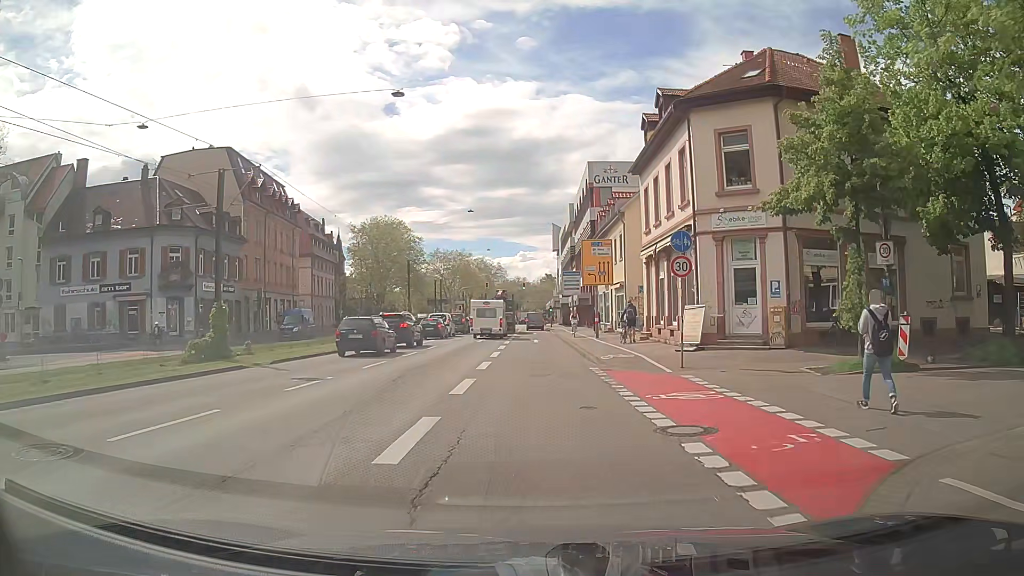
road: primary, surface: asphalt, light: Day
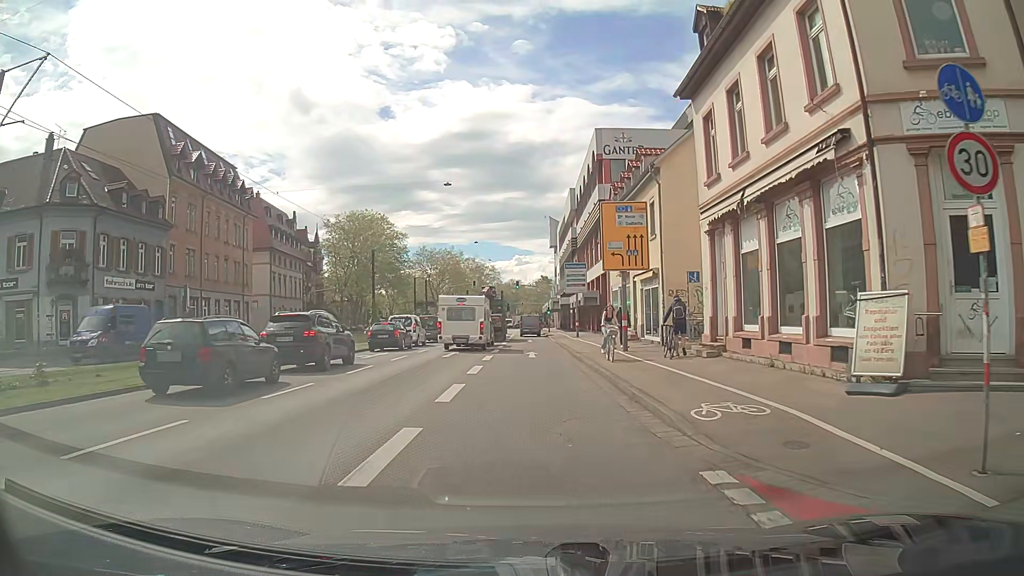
(+0.1, +12.8) m; 0°
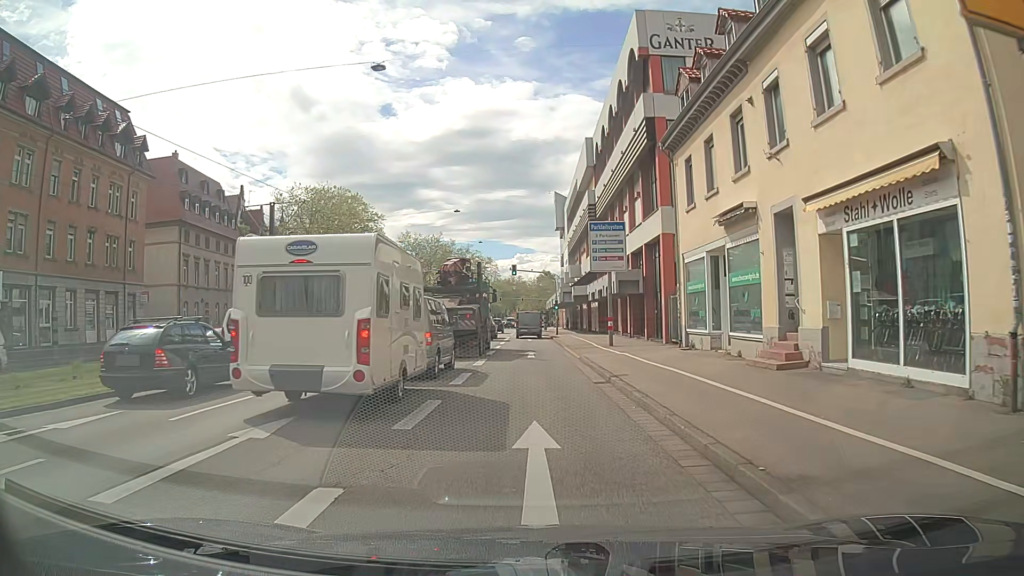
(0.0, +21.3) m; -1°
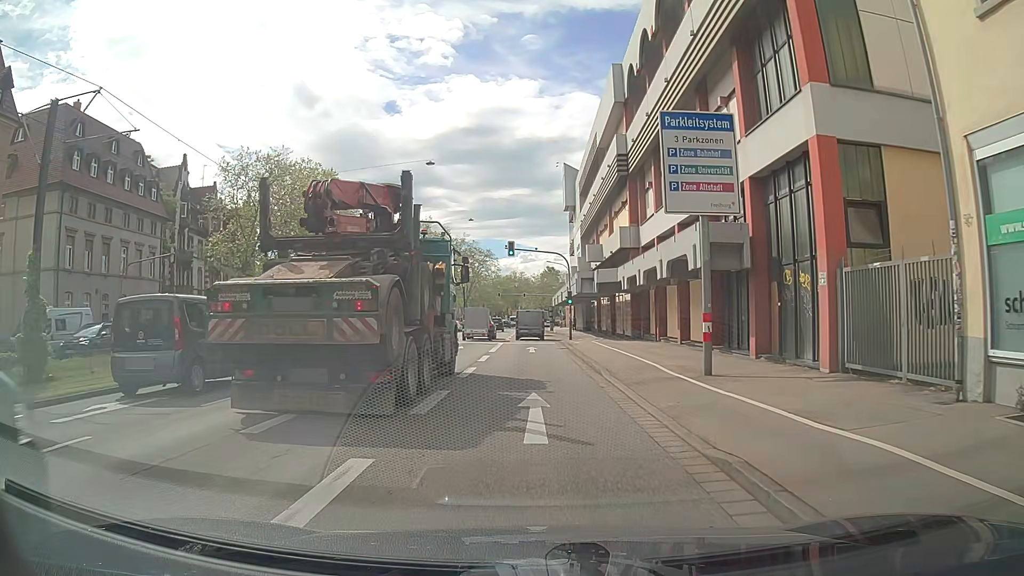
(+0.1, +17.1) m; +1°
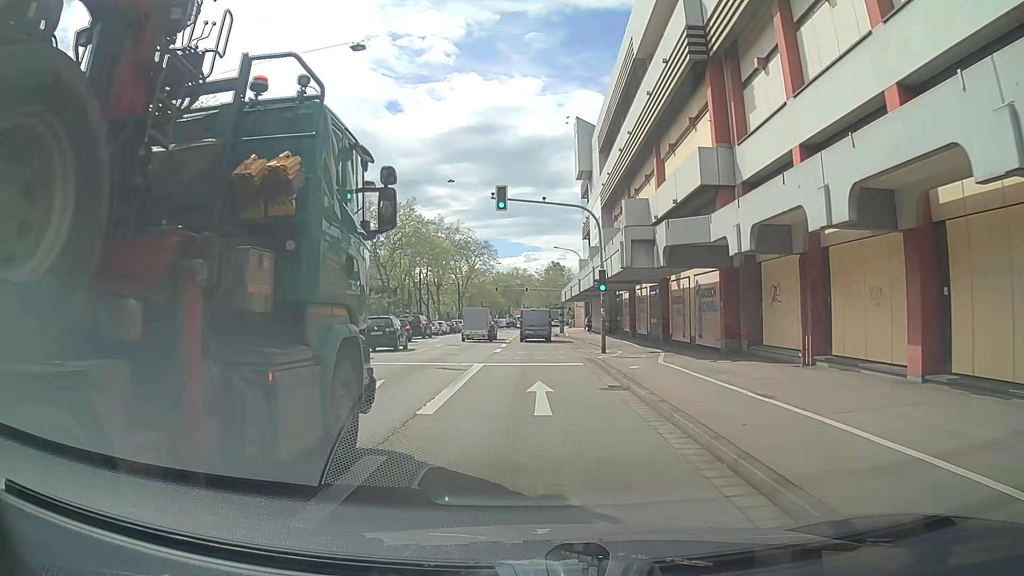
(-0.1, +18.1) m; -1°
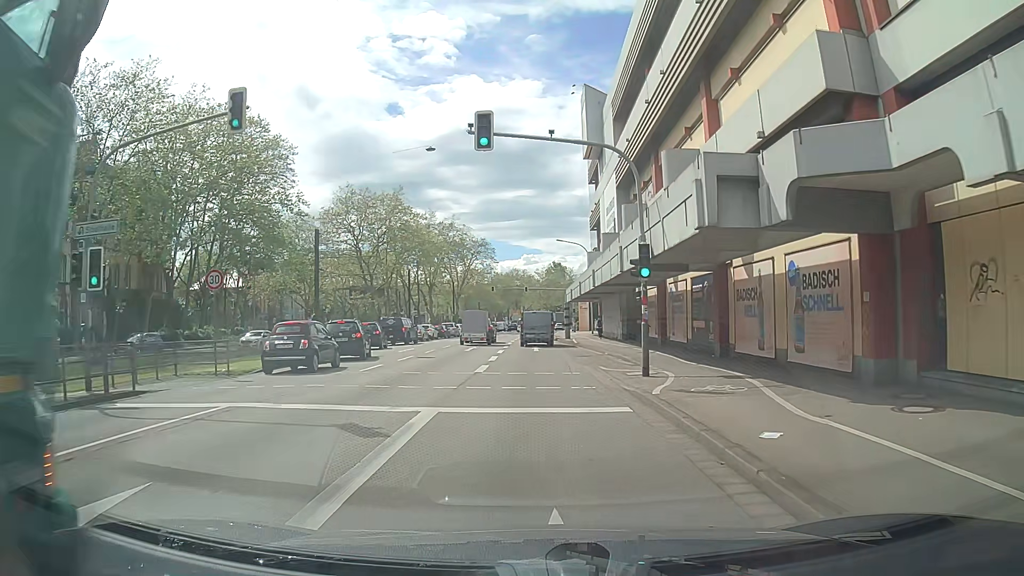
(0.0, +9.5) m; -1°
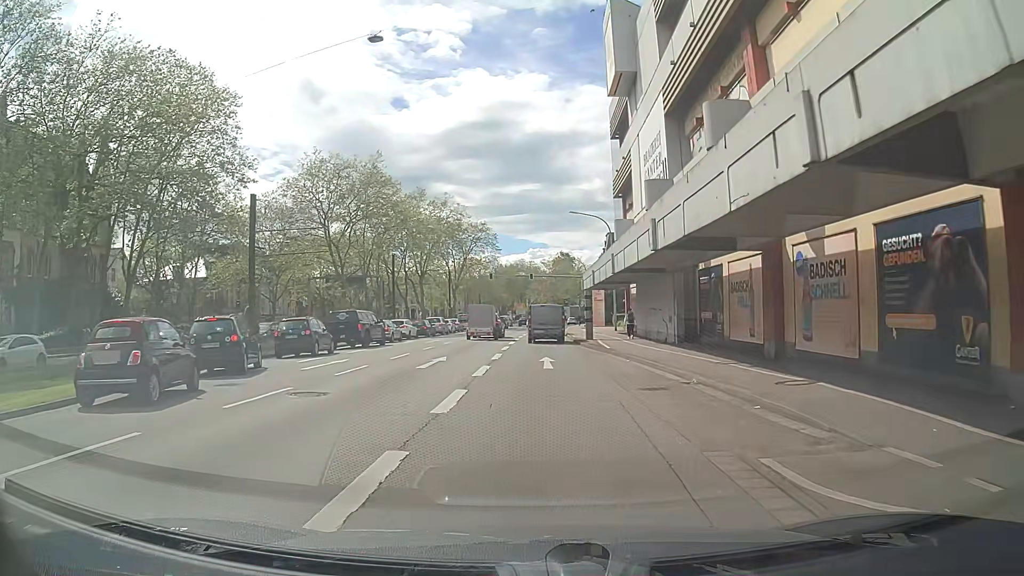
(+0.2, +14.7) m; 0°
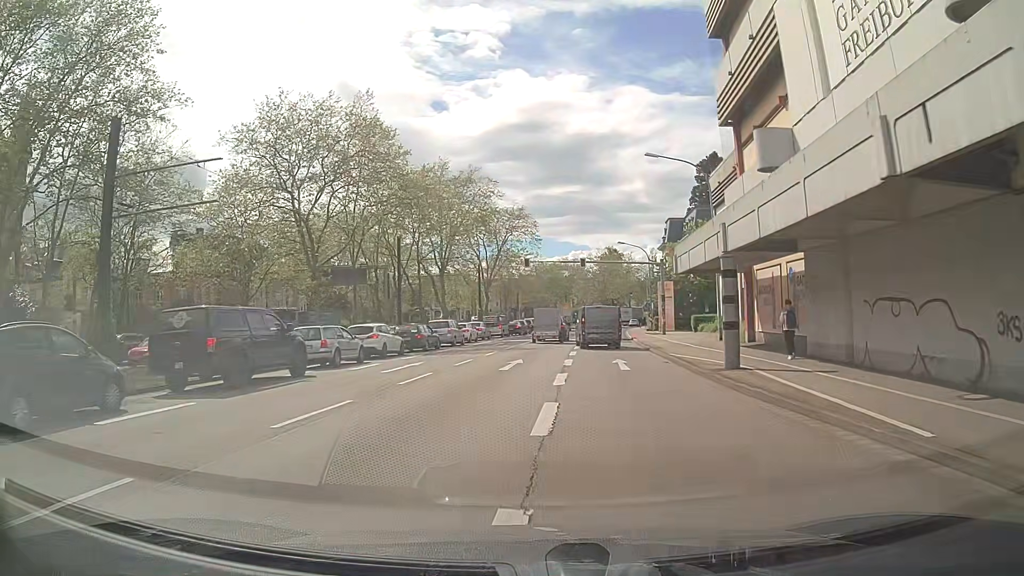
(-0.6, +19.8) m; -3°
(0, +10) (0, +20) (0, +30) (+1, +40) (+2, +50) (+3, +60) (+4, +70) (+5, +80) (+7, +90) (+8, +99) m
